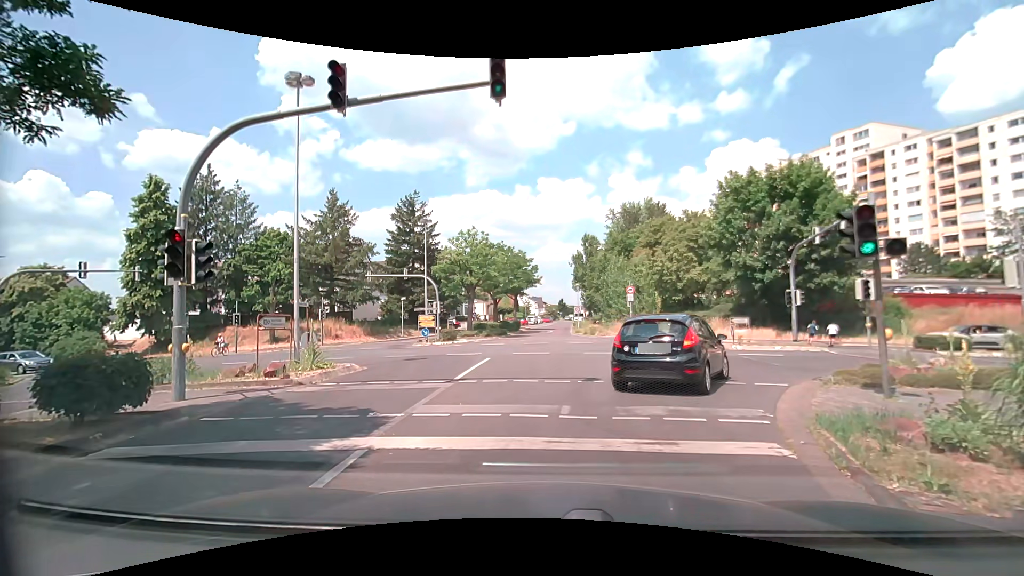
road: tertiary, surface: asphalt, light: Day
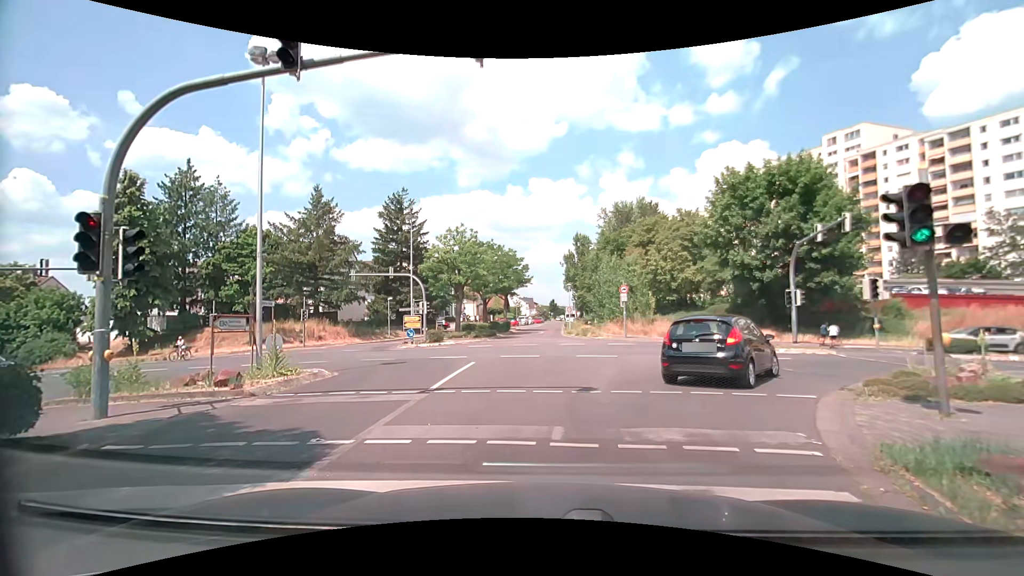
(0.0, +1.6) m; 0°
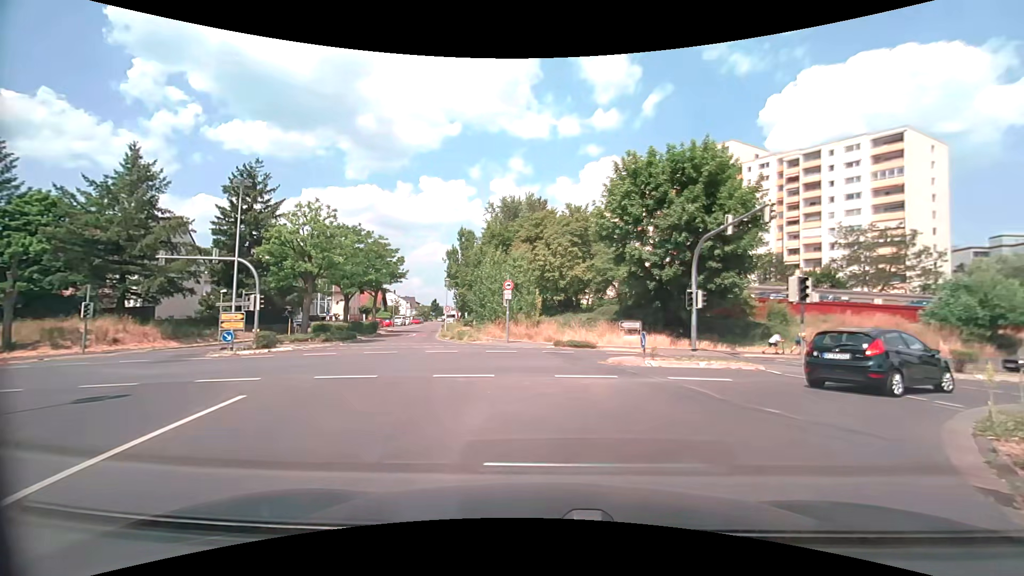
(+0.7, +7.0) m; +13°
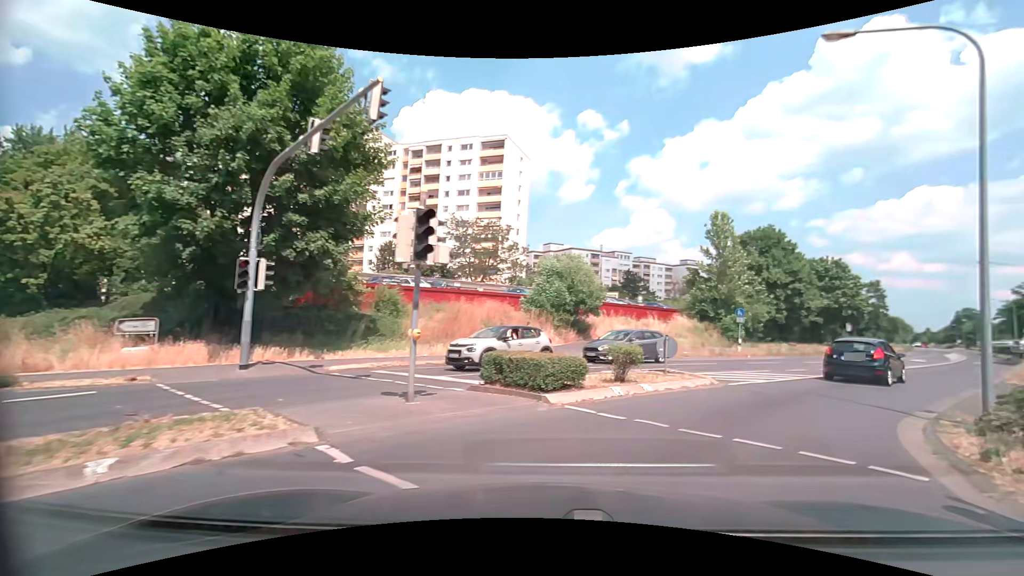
(+4.3, +11.5) m; +41°
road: secondary
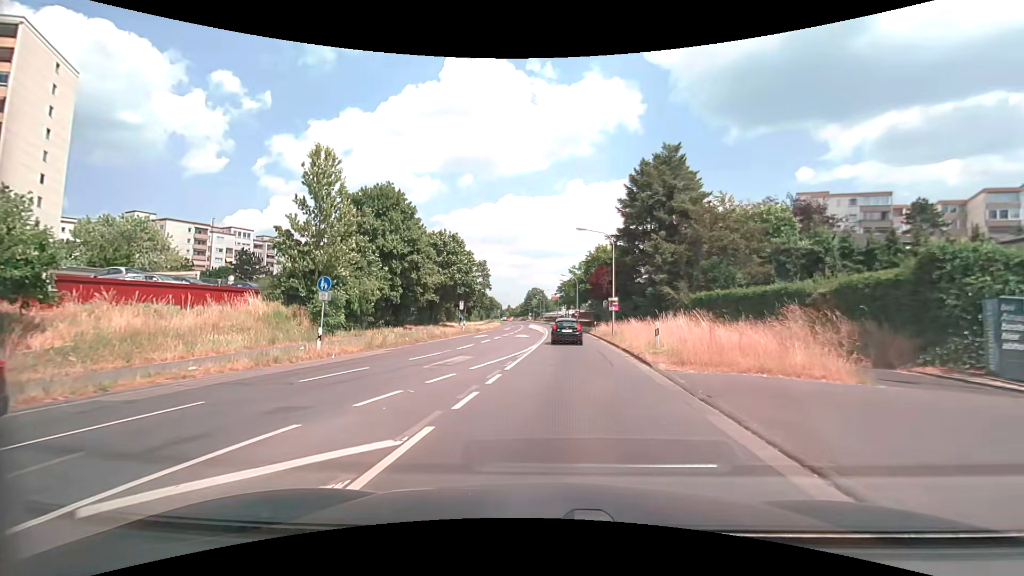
(+6.1, +13.8) m; +40°
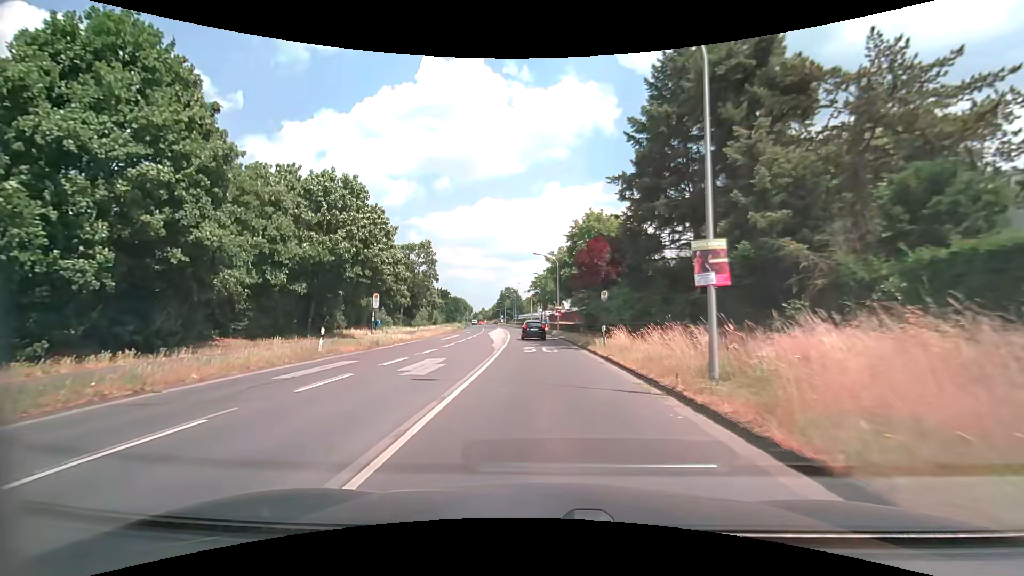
(+1.2, +25.4) m; +3°
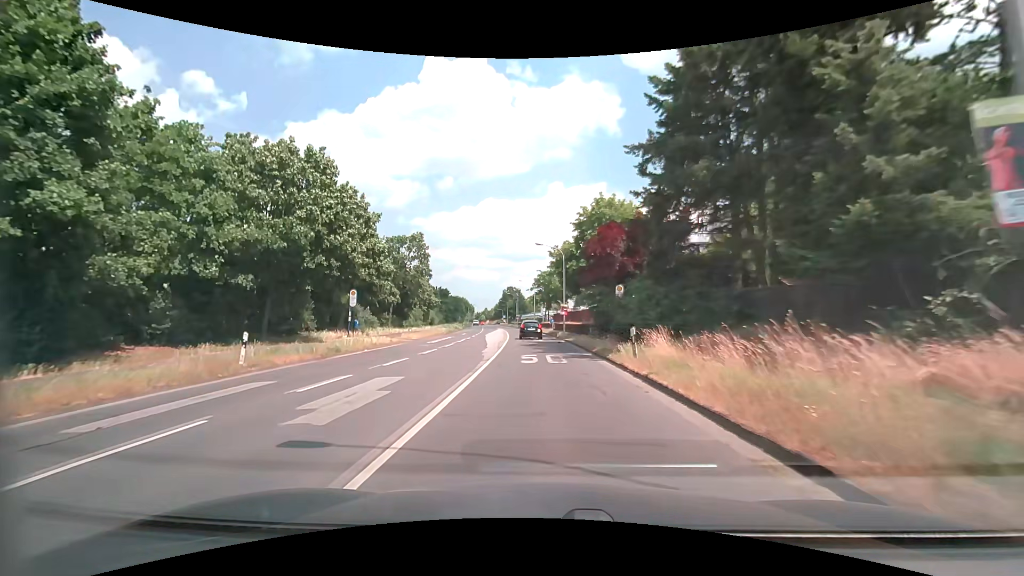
(0.0, +6.1) m; -1°
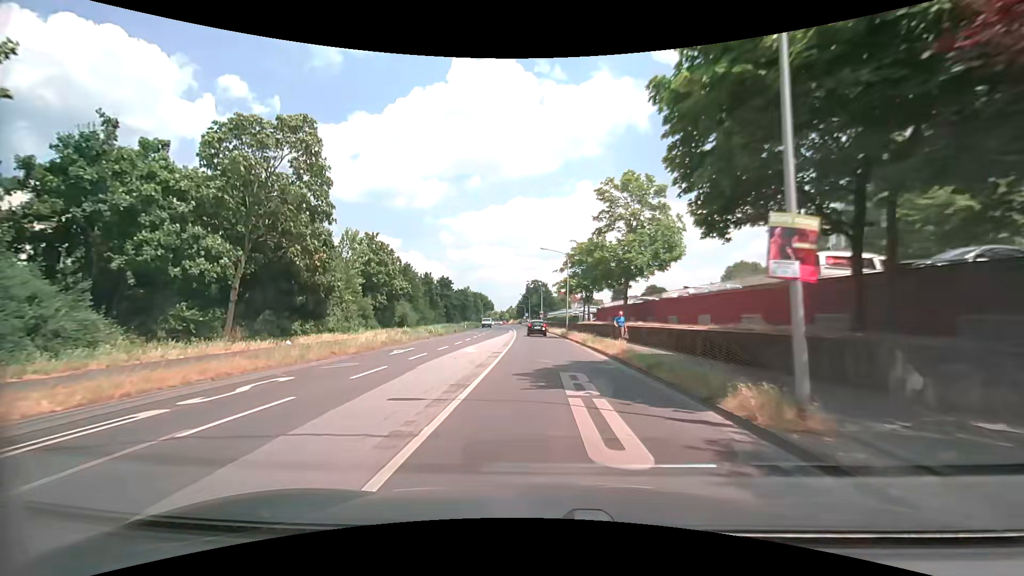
(-0.9, +34.6) m; -4°
(0, +10) (0, +20) (0, +30) (-1, +40) (-1, +50) (-2, +60) (-2, +70) (-3, +80) (-3, +90) (-4, +100) m
